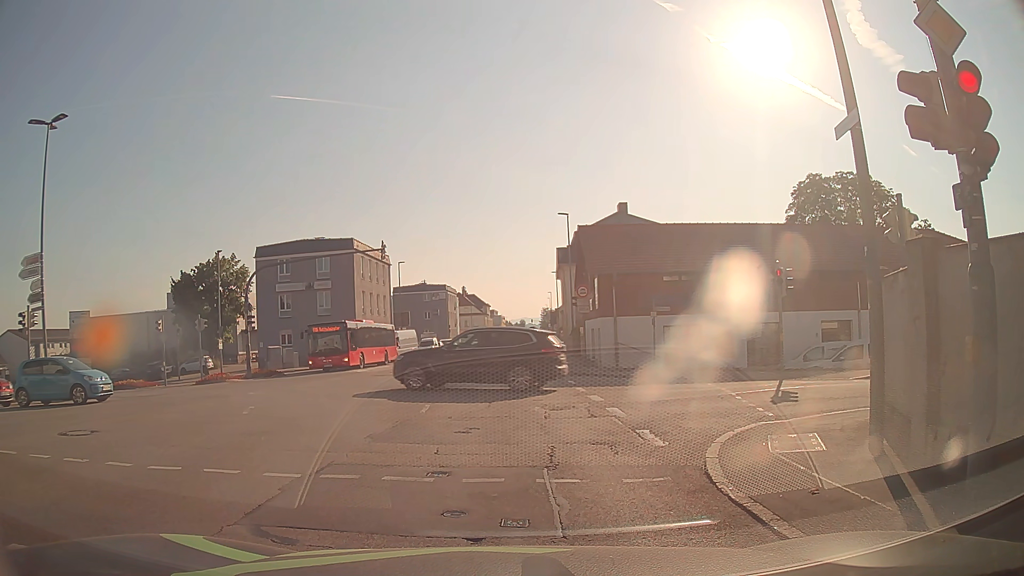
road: tertiary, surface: asphalt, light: Day
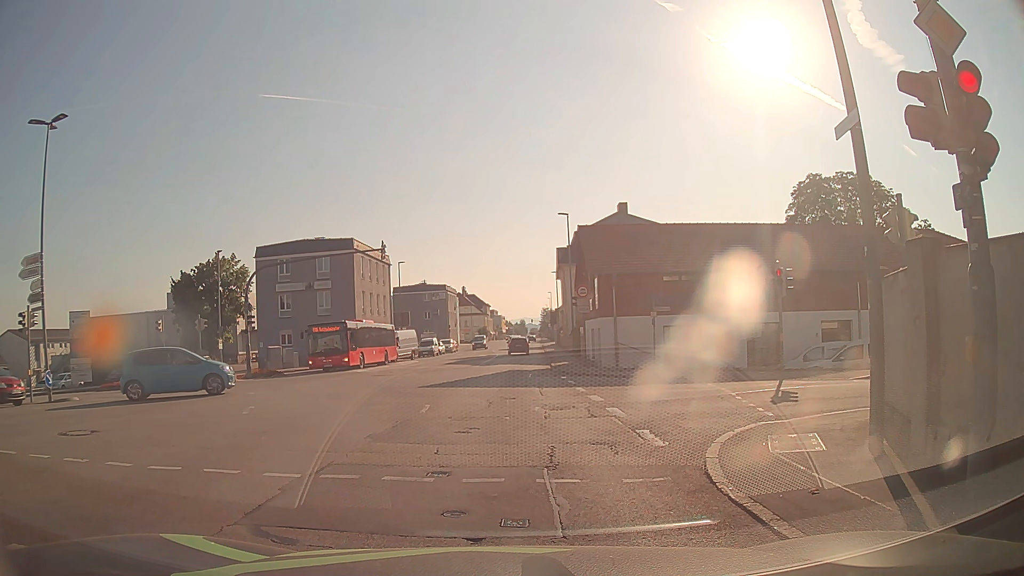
(0.0, 0.0) m; 0°
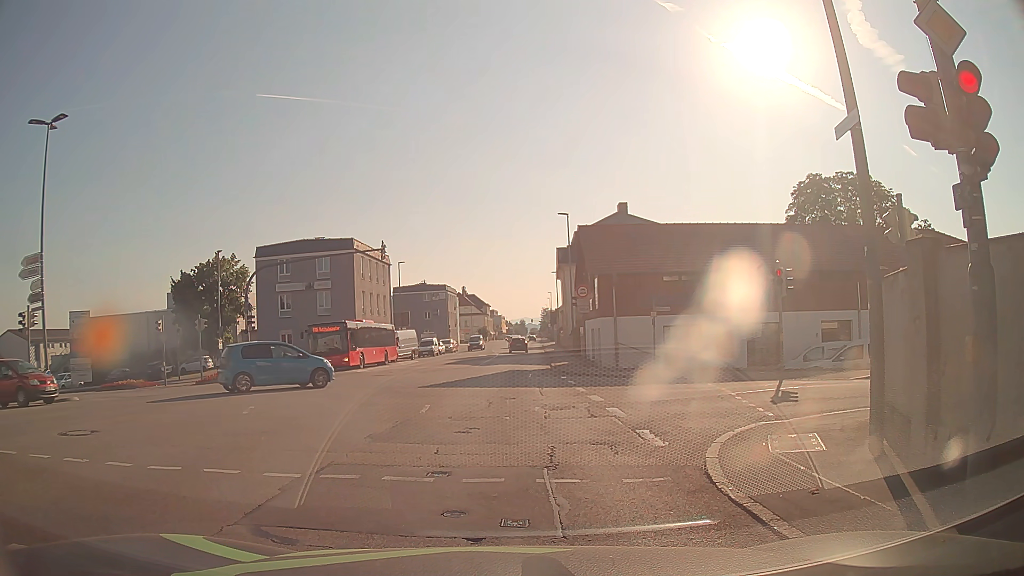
(0.0, 0.0) m; 0°
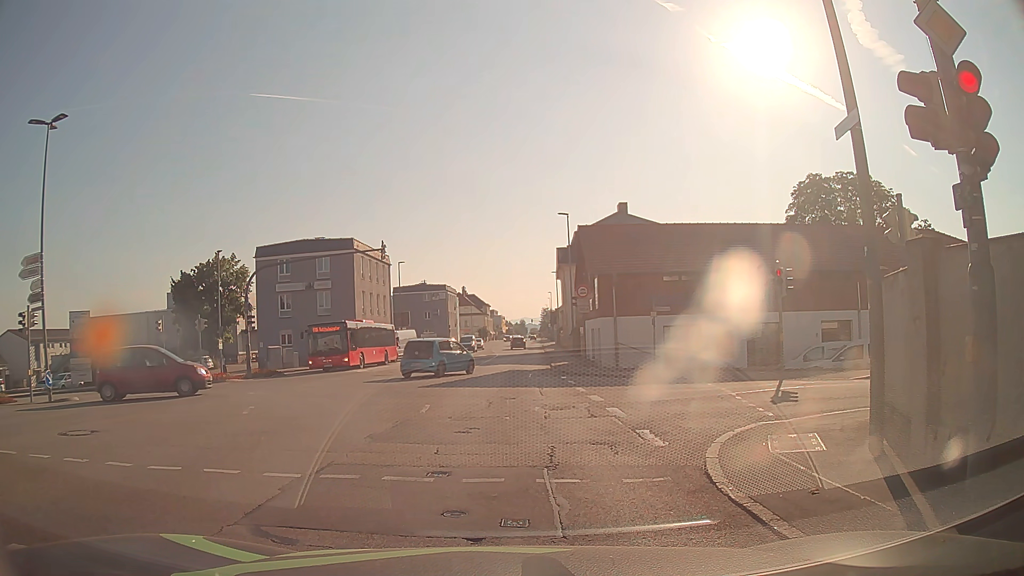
(0.0, 0.0) m; 0°
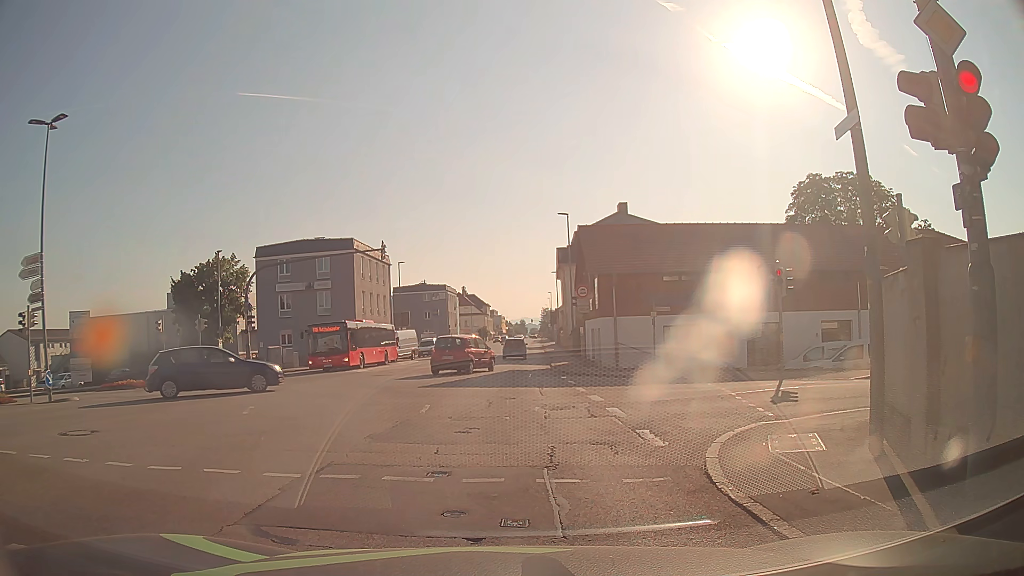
(0.0, 0.0) m; 0°
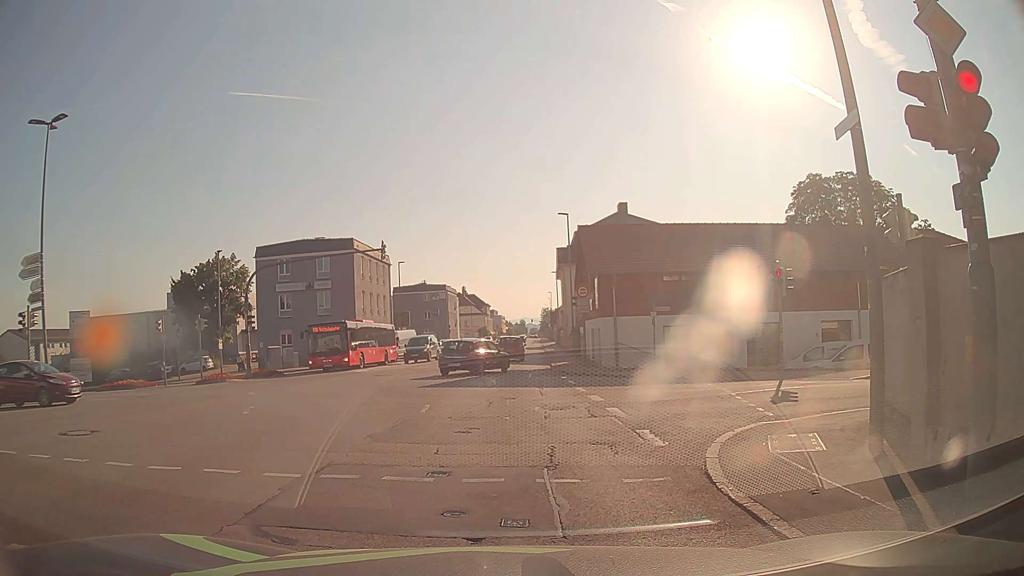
(0.0, 0.0) m; 0°
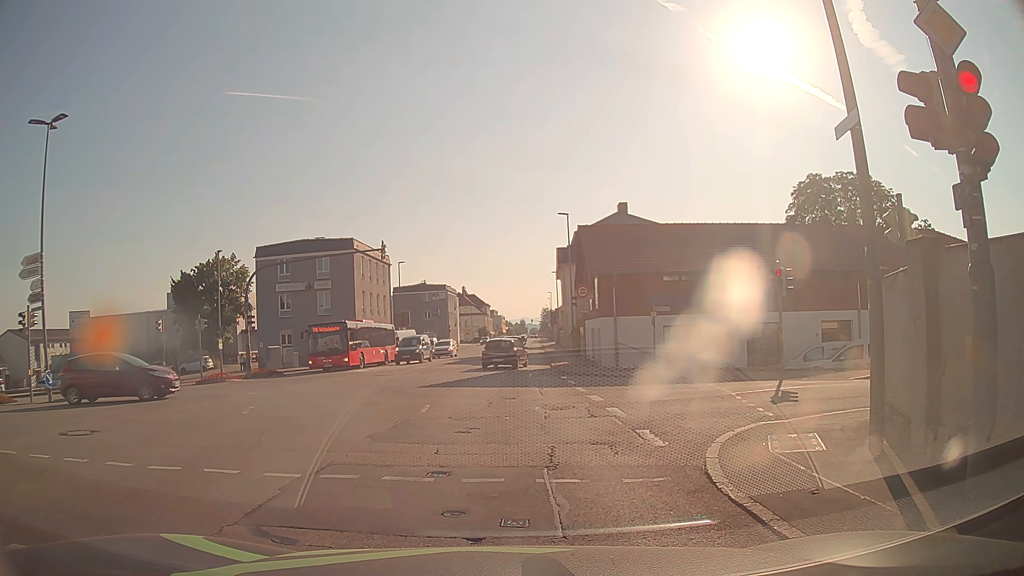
(0.0, 0.0) m; 0°
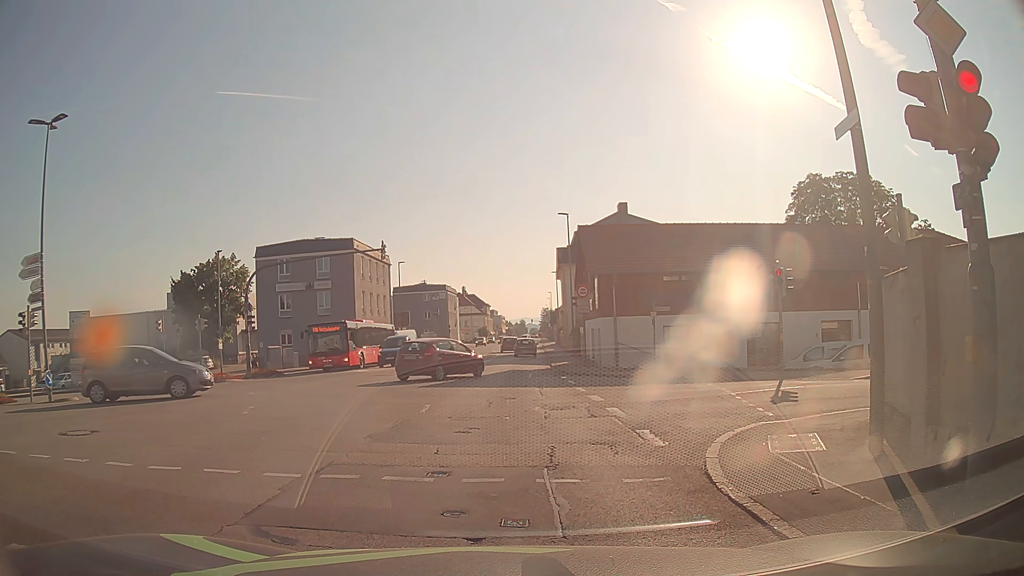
(0.0, 0.0) m; 0°
(0, +10) (+1, +20) (+2, +30) (+2, +40) (+3, +50) (+4, +60) (+5, +70) (+5, +80) (+6, +90) (+6, +100) m
